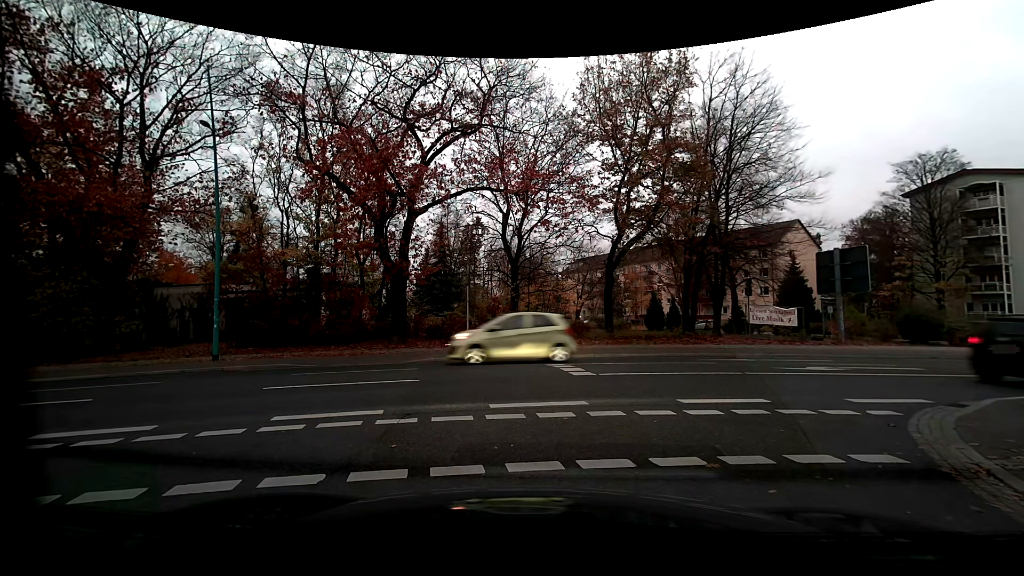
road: residential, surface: asphalt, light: Day
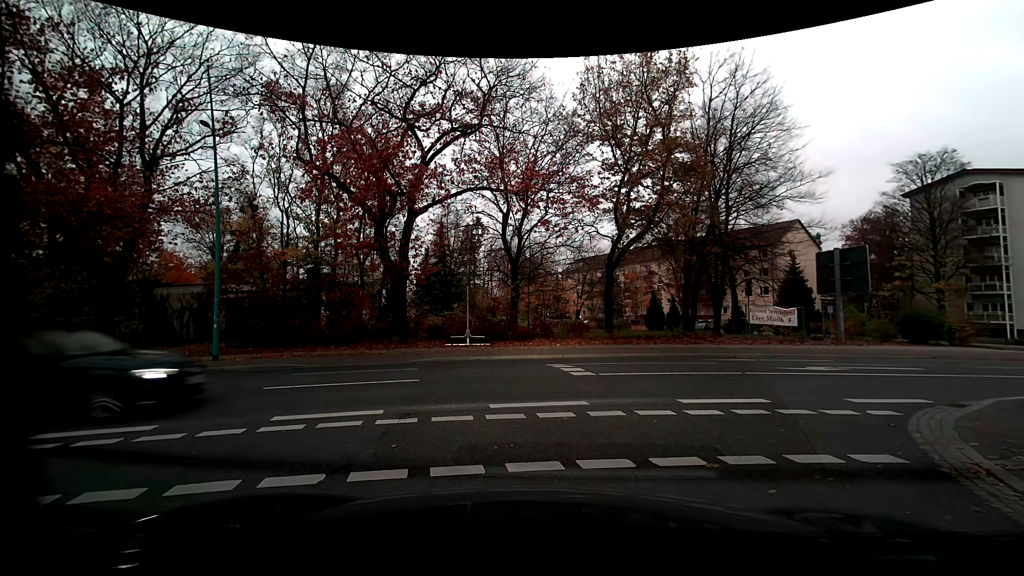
(0.0, 0.0) m; 0°
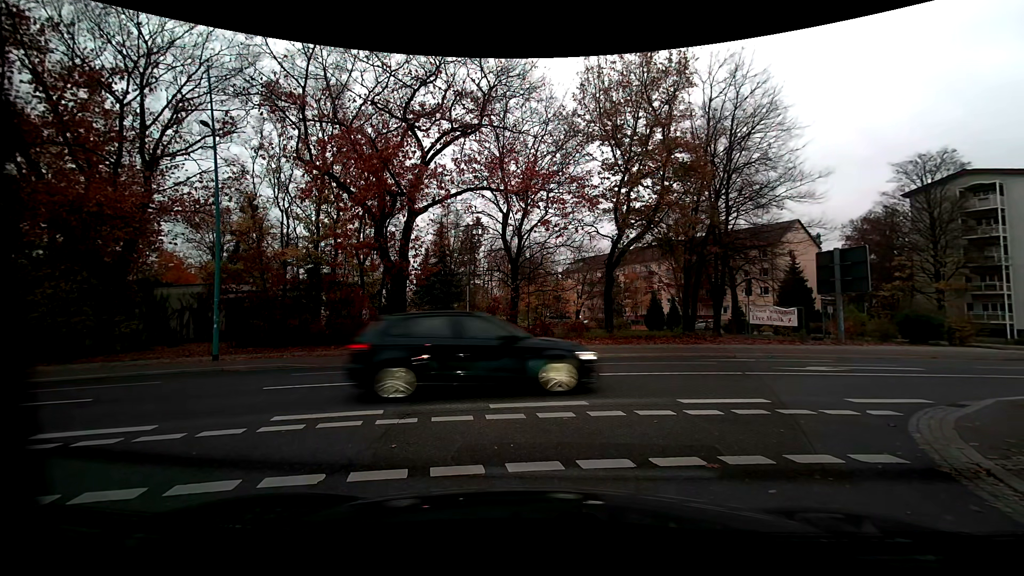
(0.0, 0.0) m; 0°
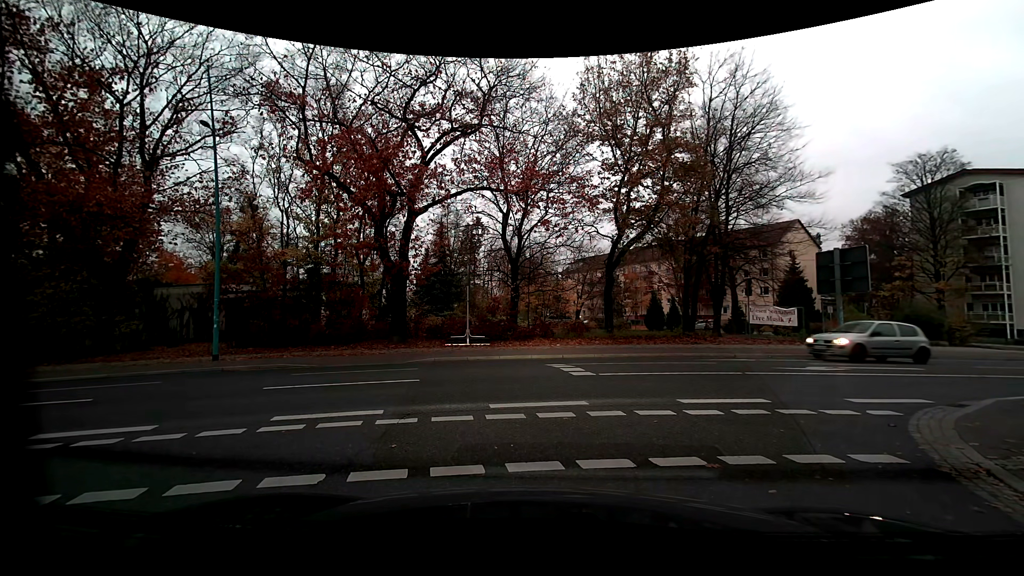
(0.0, 0.0) m; 0°
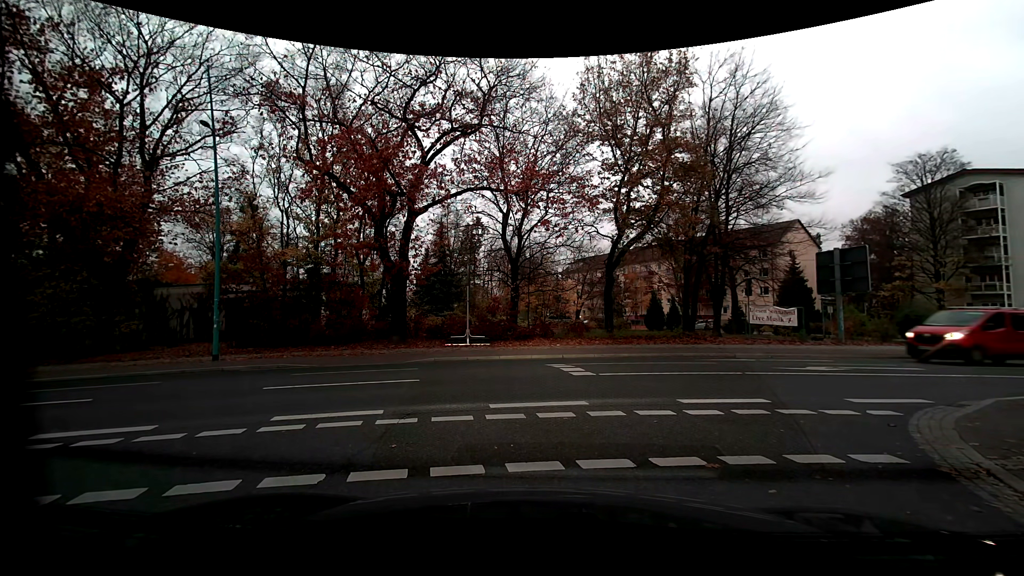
(0.0, 0.0) m; 0°
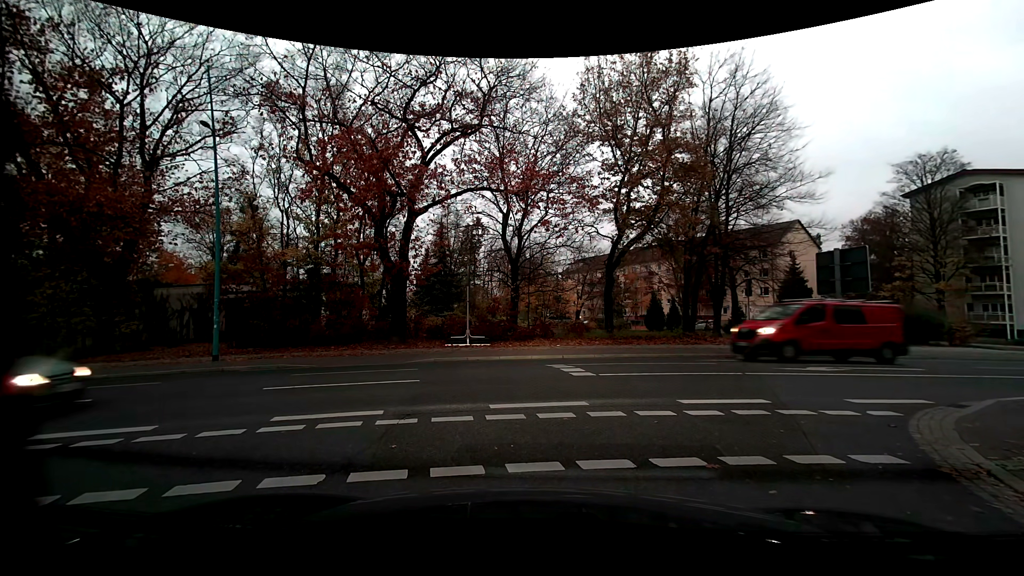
(0.0, 0.0) m; 0°
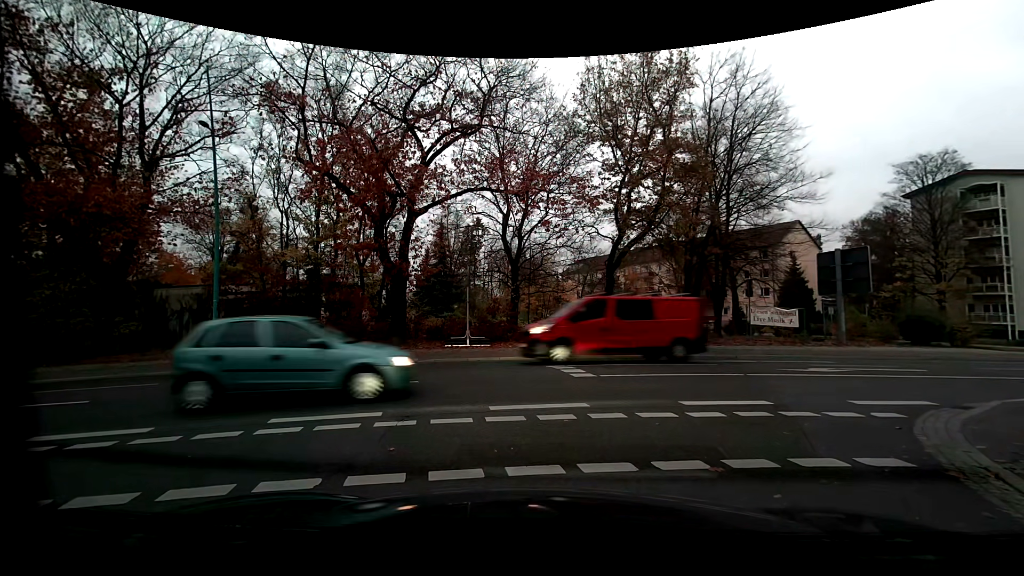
(0.0, +0.1) m; 0°
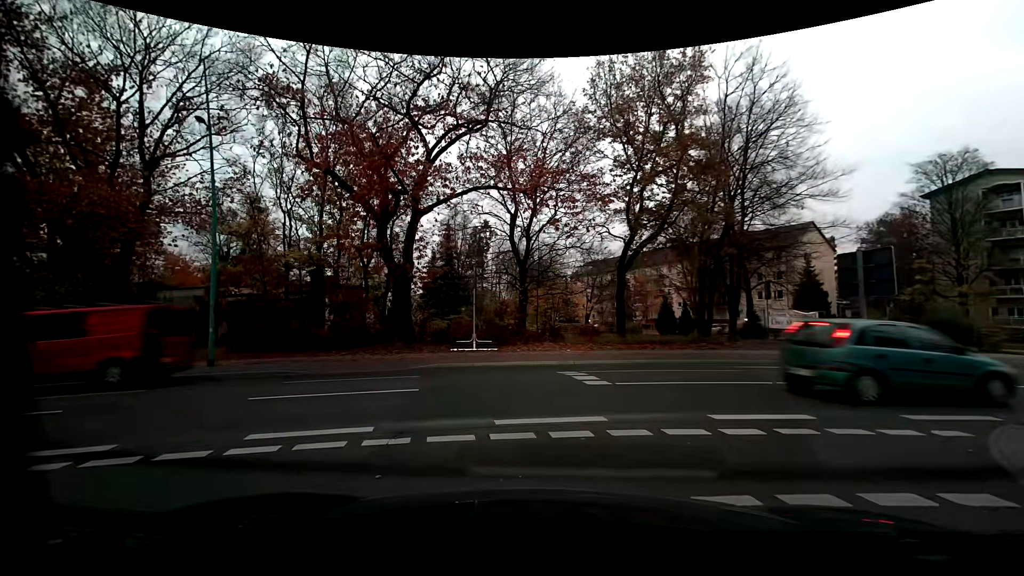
(0.0, +1.0) m; -2°
